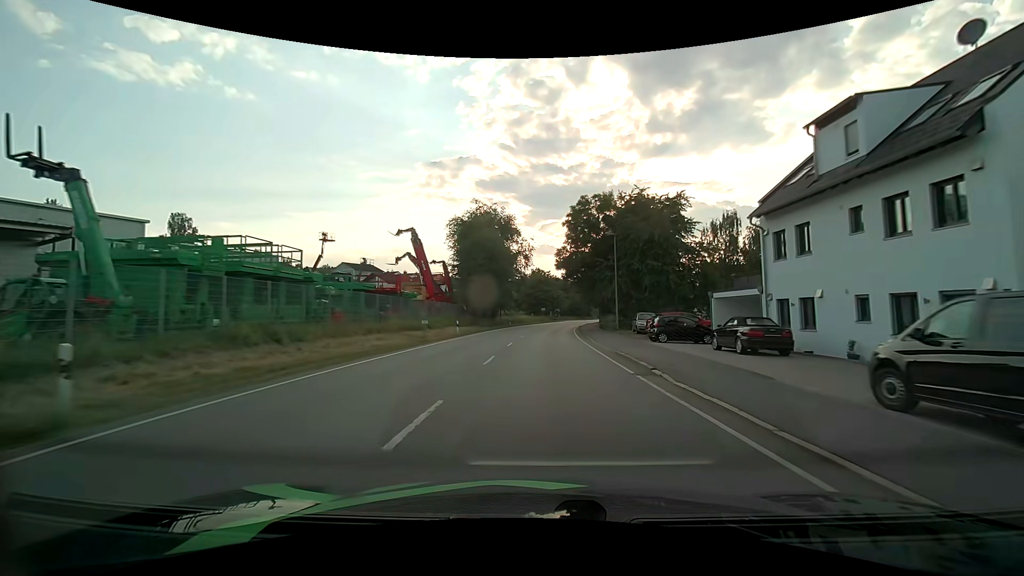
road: primary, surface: asphalt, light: Day
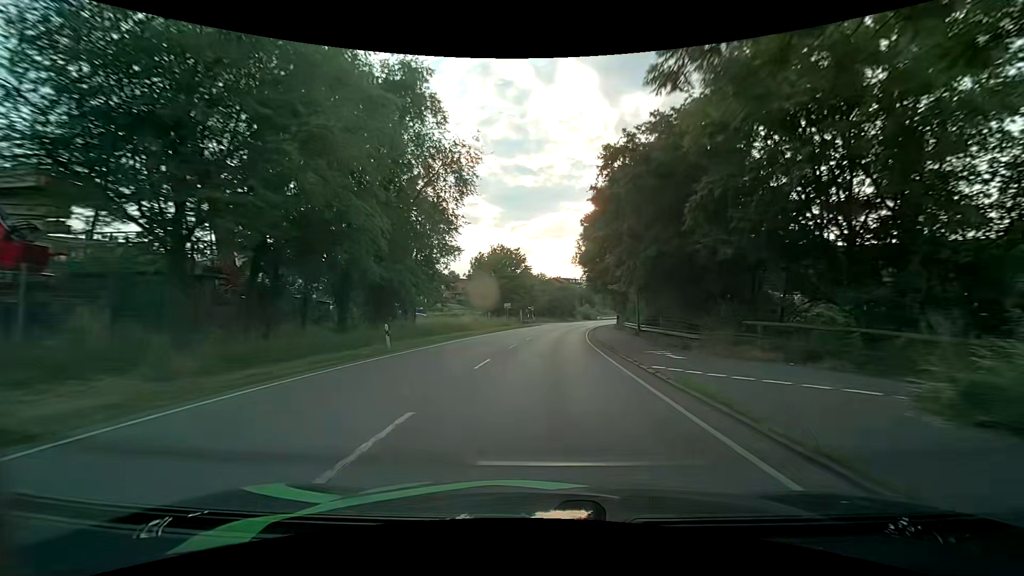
(+1.0, +46.4) m; +3°
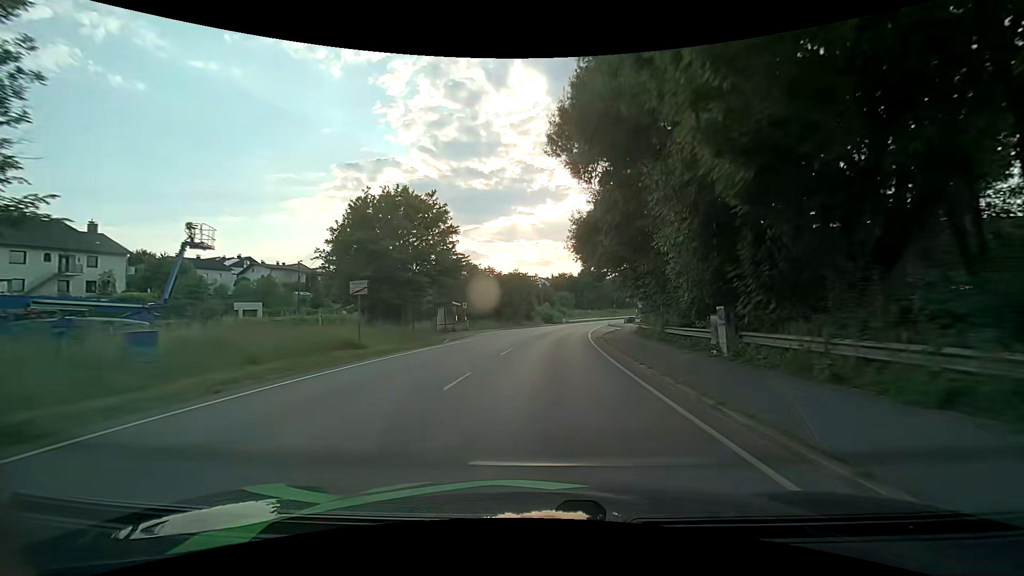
(+1.5, +40.0) m; +5°
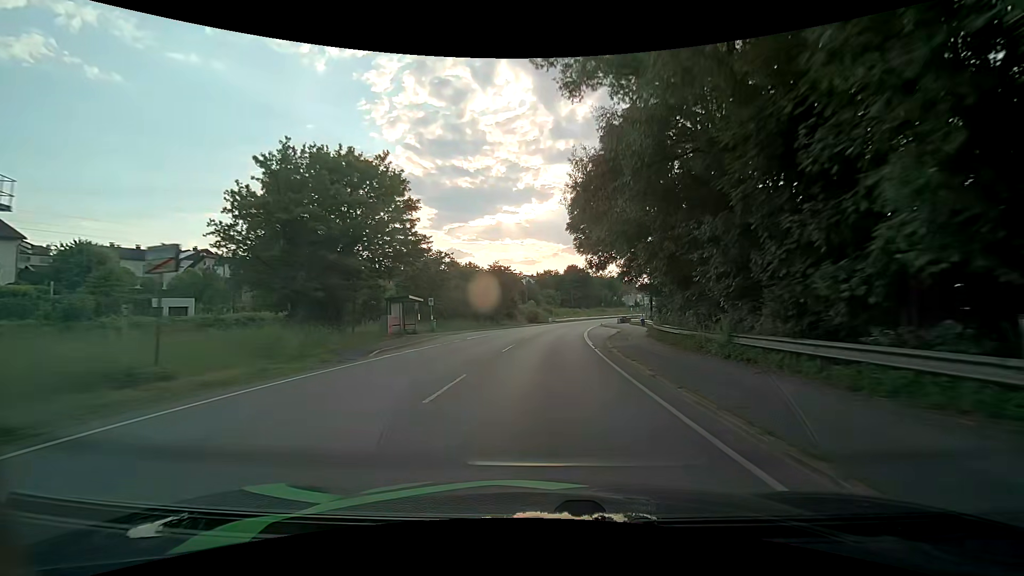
(+0.2, +10.4) m; +2°
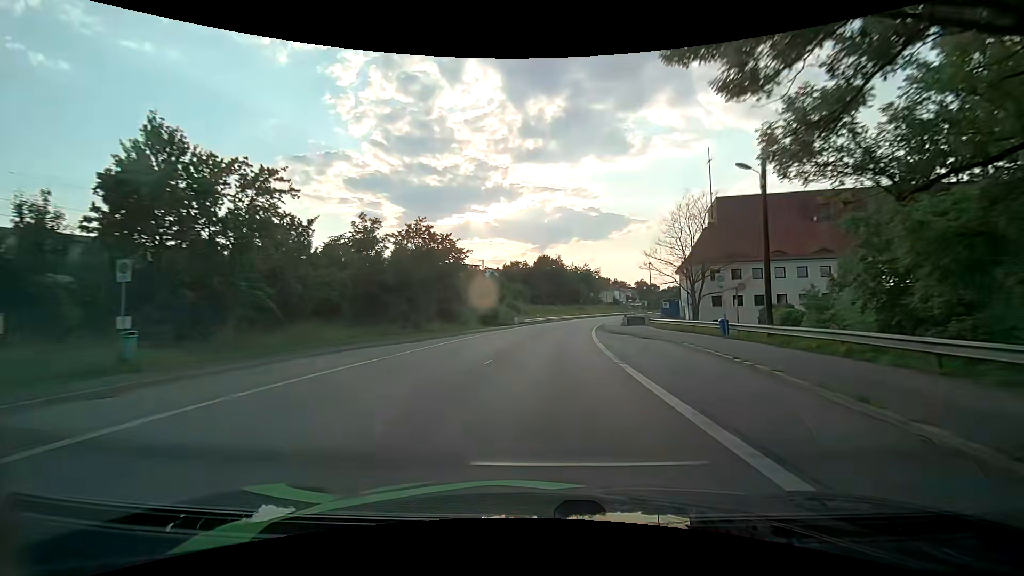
(+1.2, +31.9) m; +4°
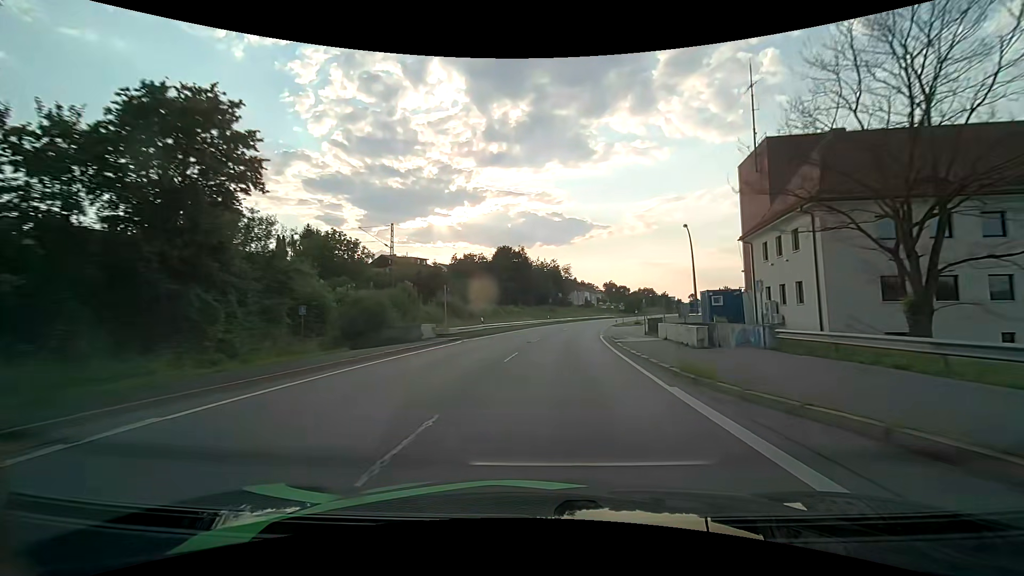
(+1.3, +33.0) m; +4°
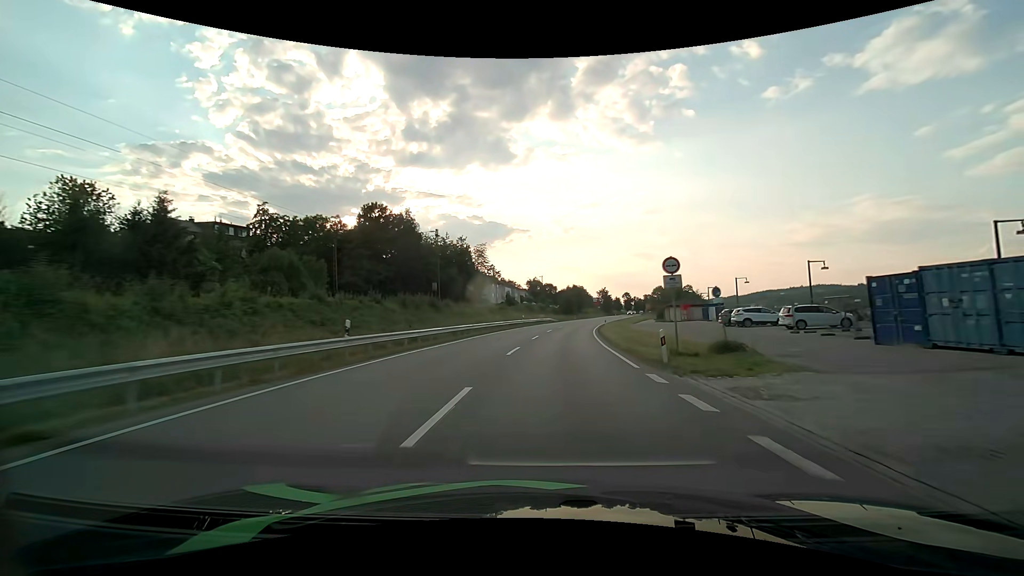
(+4.8, +57.4) m; +9°
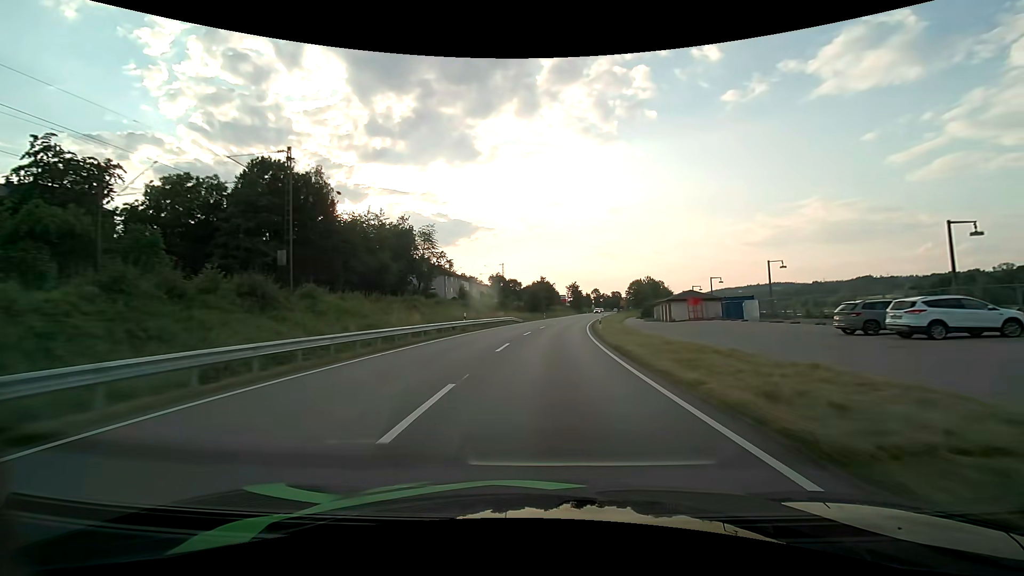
(+0.8, +23.9) m; +4°
(0, +10) (+1, +20) (+1, +30) (+2, +40) (+3, +50) (+4, +60) (+6, +70) (+7, +80) (+9, +89) (+11, +99) m
